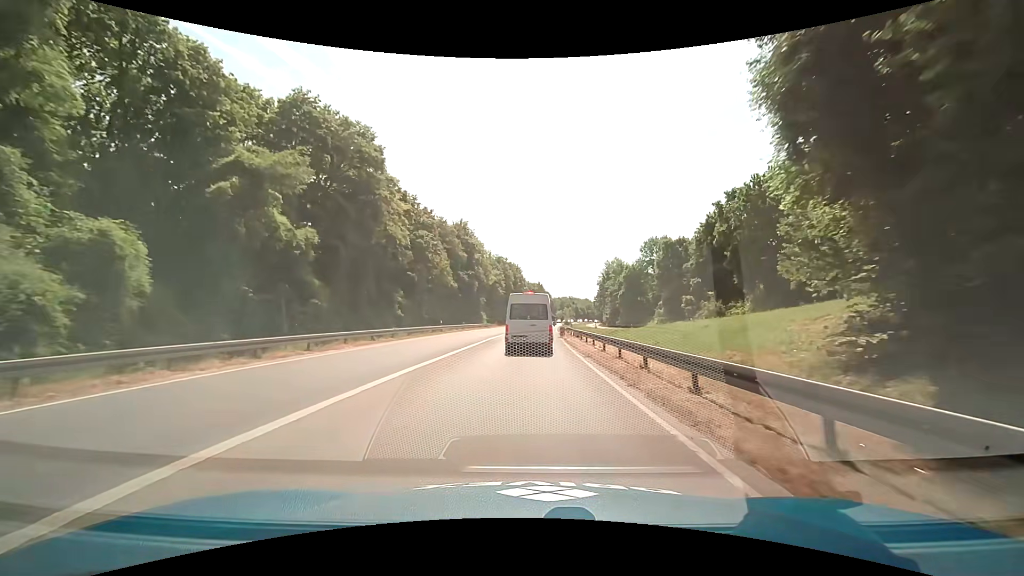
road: trunk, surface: asphalt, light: Day
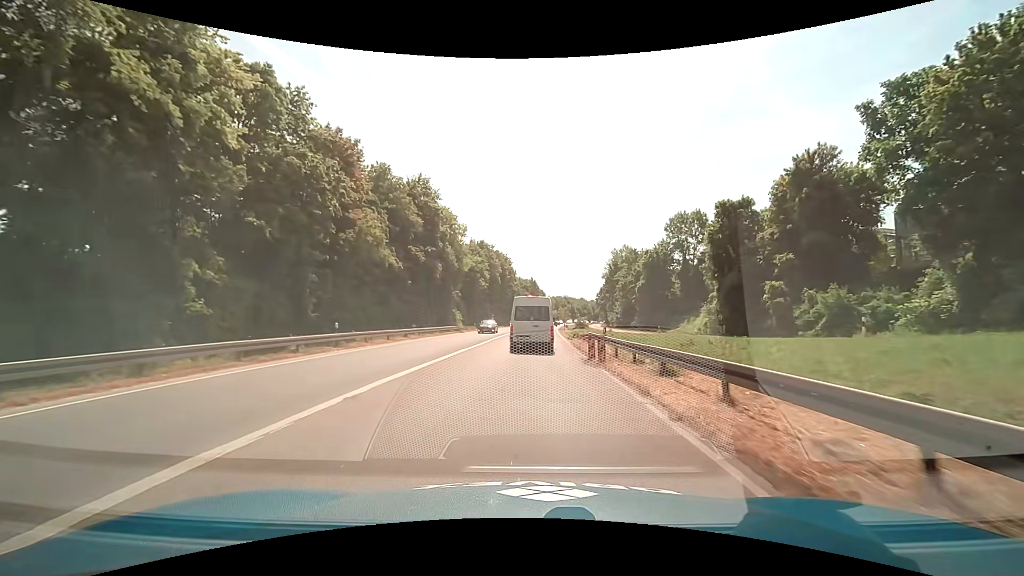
(+0.2, +25.5) m; +1°
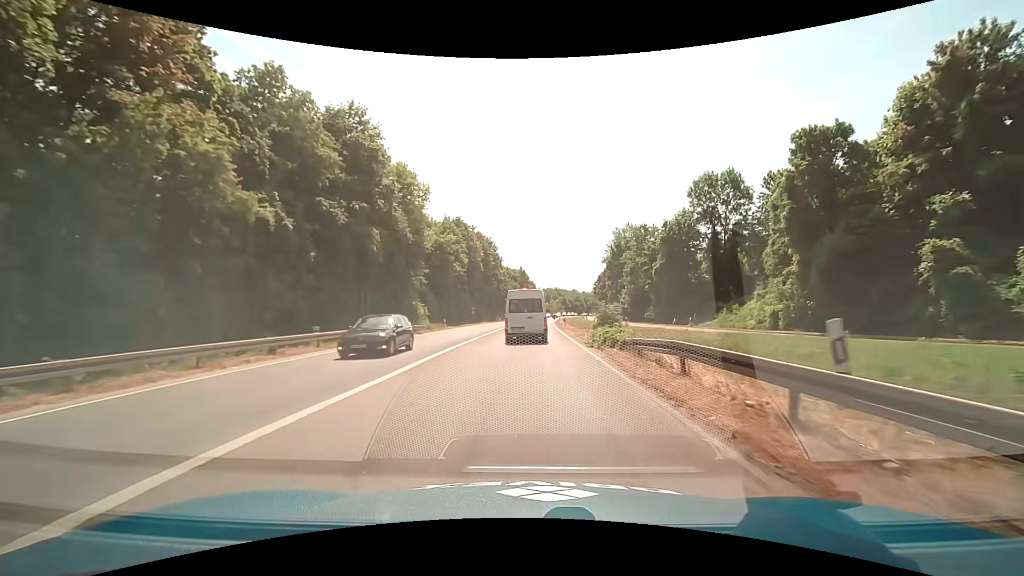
(+0.1, +17.8) m; +1°
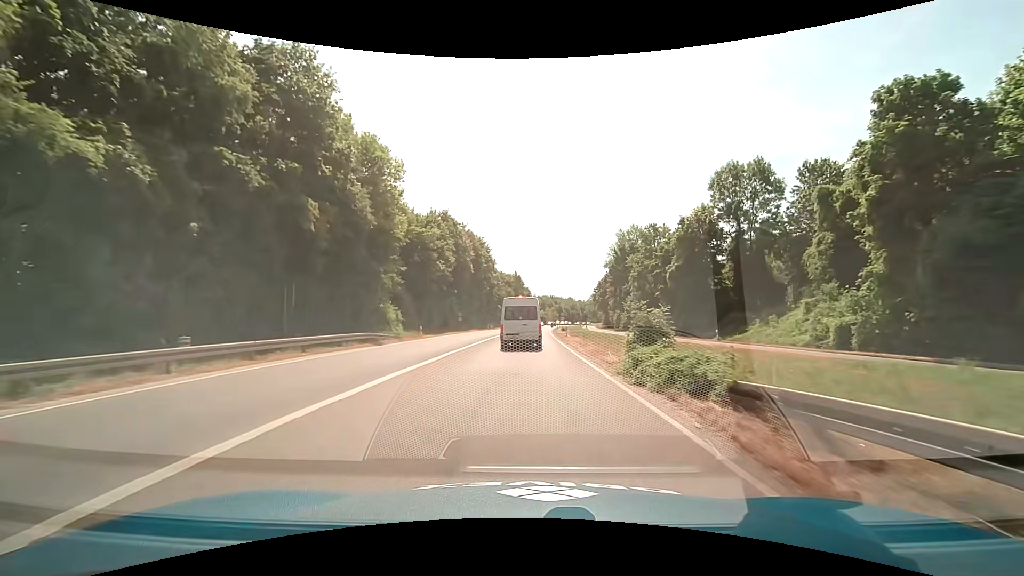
(0.0, +9.0) m; 0°
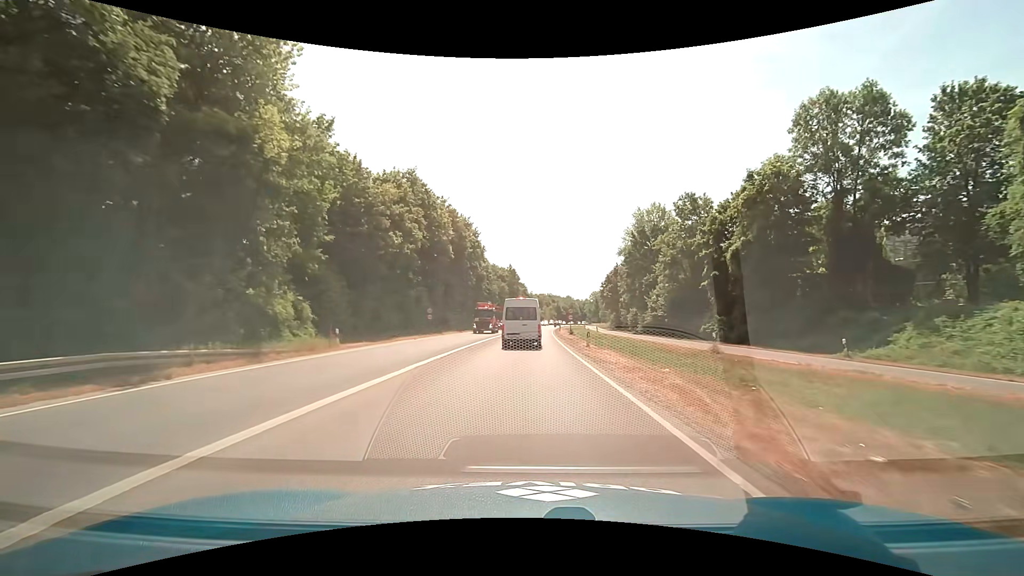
(+0.1, +18.1) m; 0°
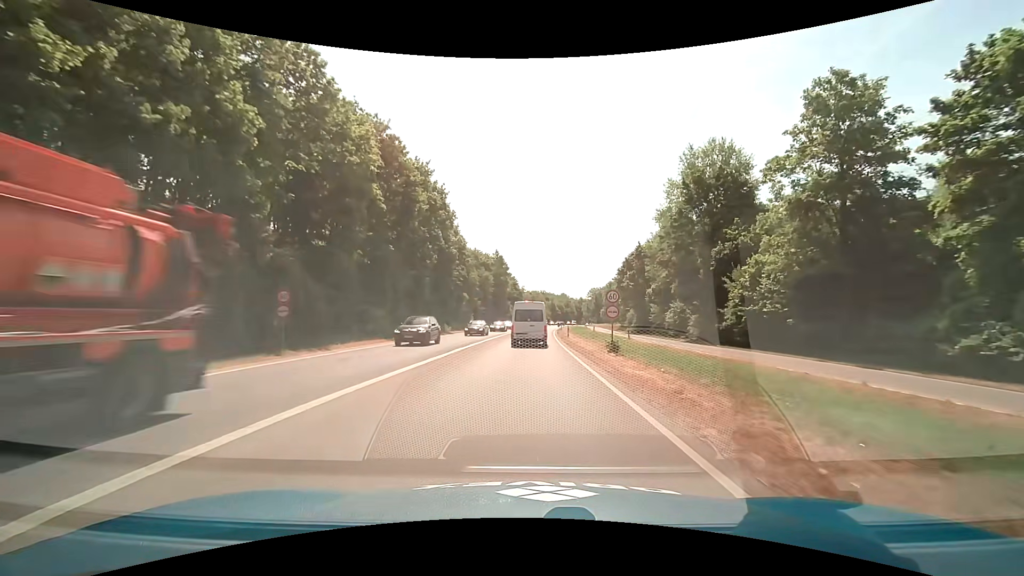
(+0.3, +27.6) m; +1°
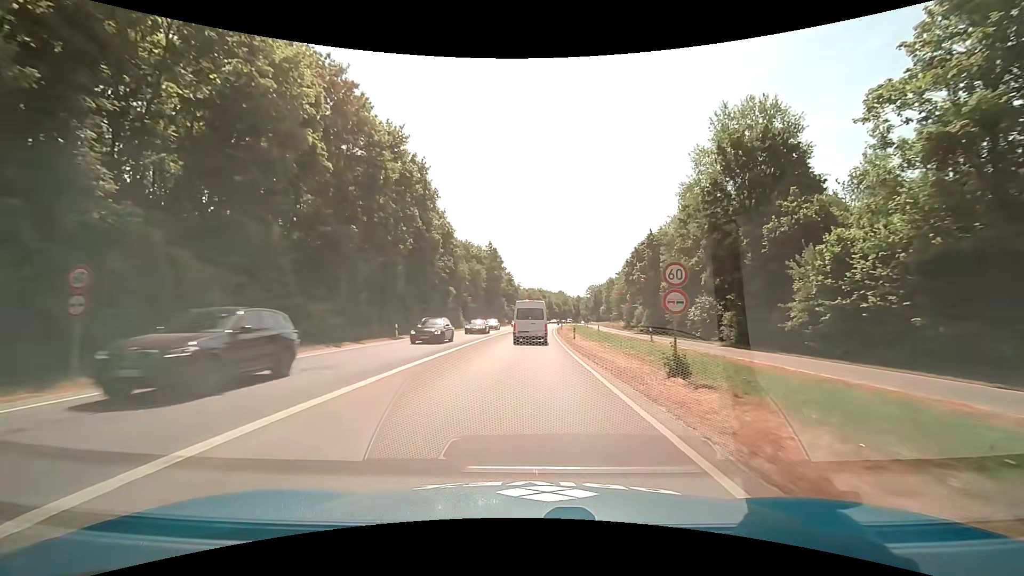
(0.0, +9.3) m; 0°
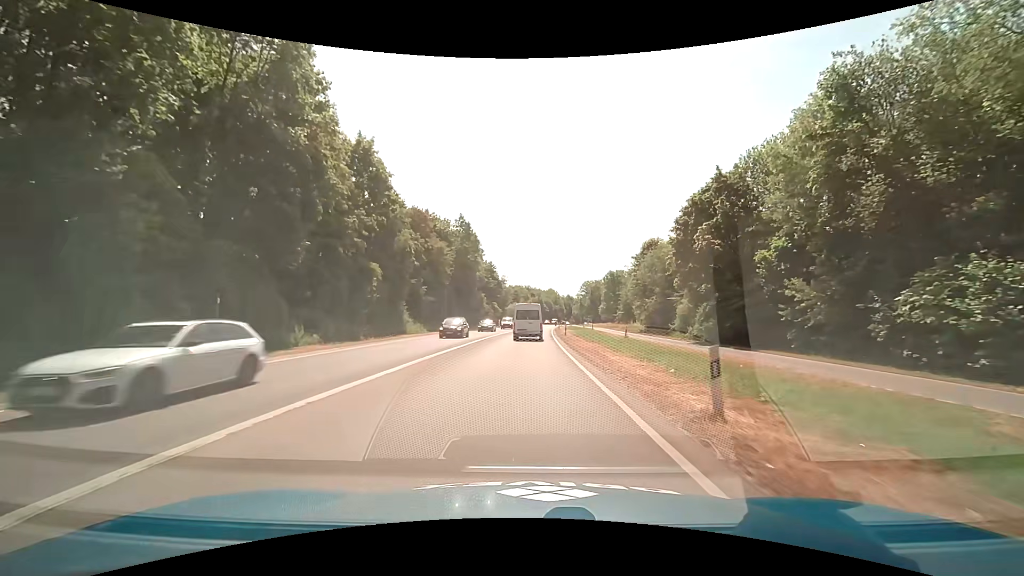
(+0.4, +27.6) m; +1°
(0, +10) (0, +20) (+1, +30) (+1, +40) (+1, +50) (+2, +60) (+2, +70) (+3, +80) (+4, +90) (+4, +100) m
